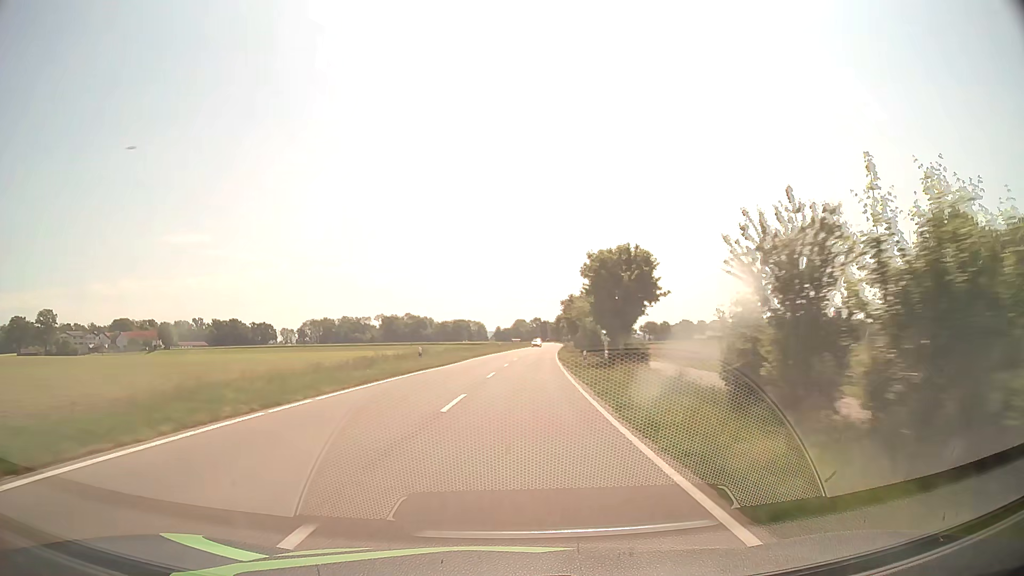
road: tertiary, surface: asphalt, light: Day
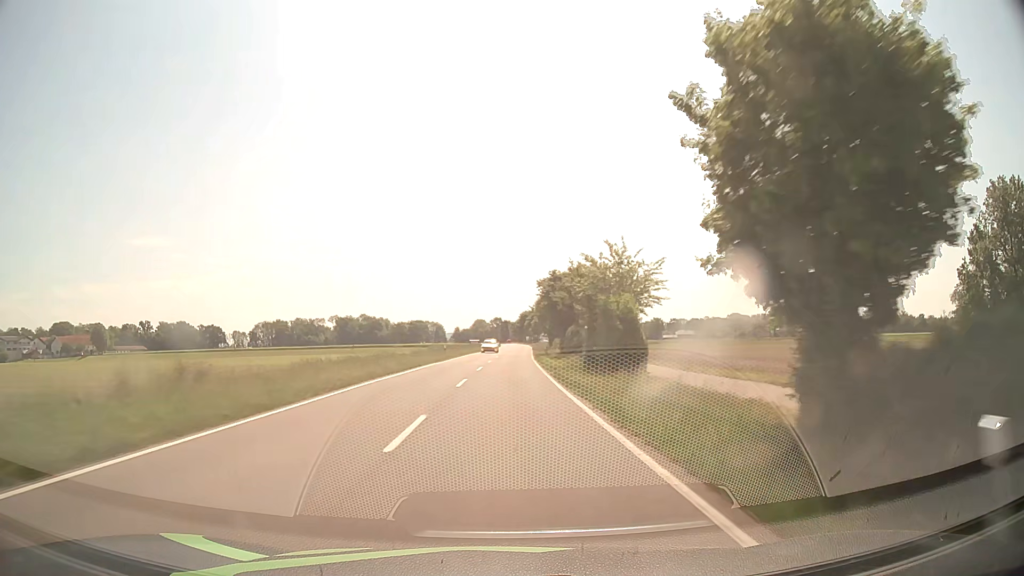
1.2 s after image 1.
(+1.0, +28.5) m; +4°
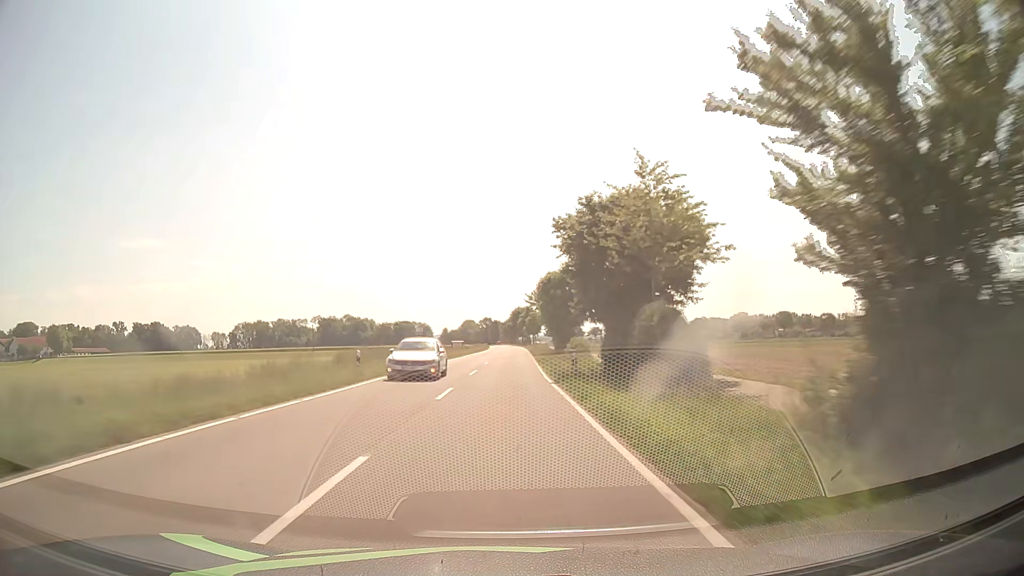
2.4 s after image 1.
(+0.3, +28.6) m; +1°
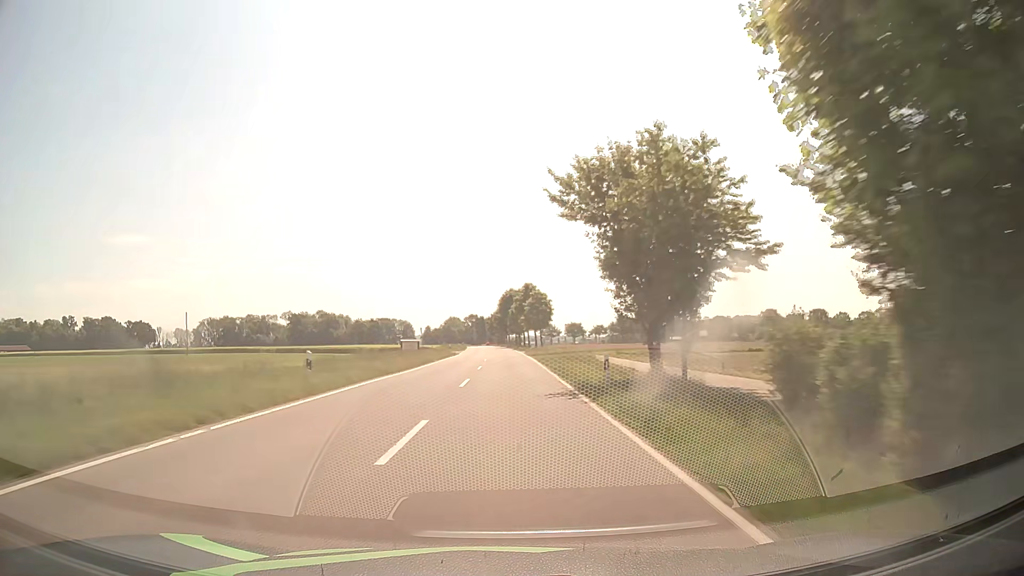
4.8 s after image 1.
(+0.5, +56.9) m; +1°
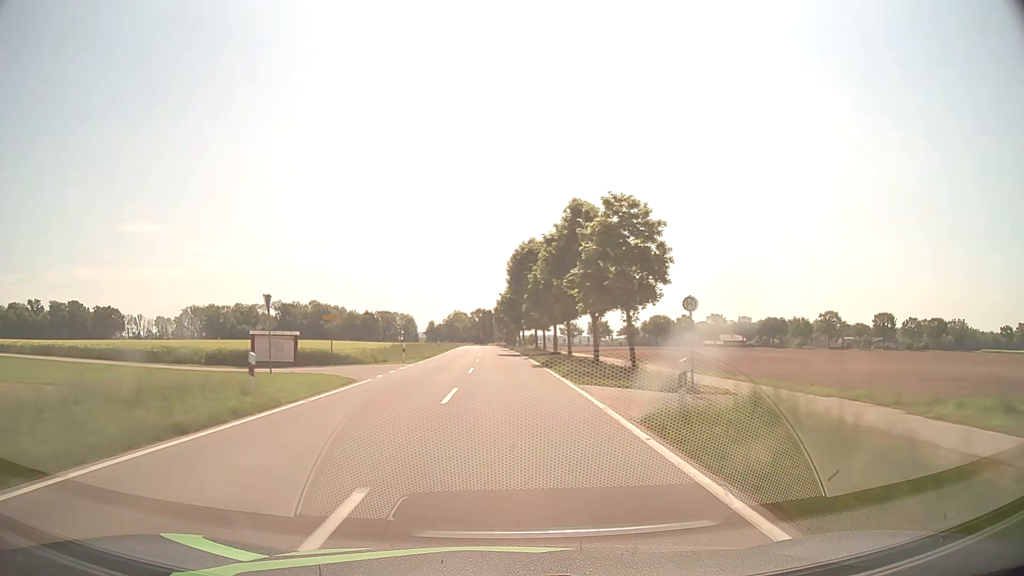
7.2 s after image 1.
(-0.1, +53.6) m; -1°
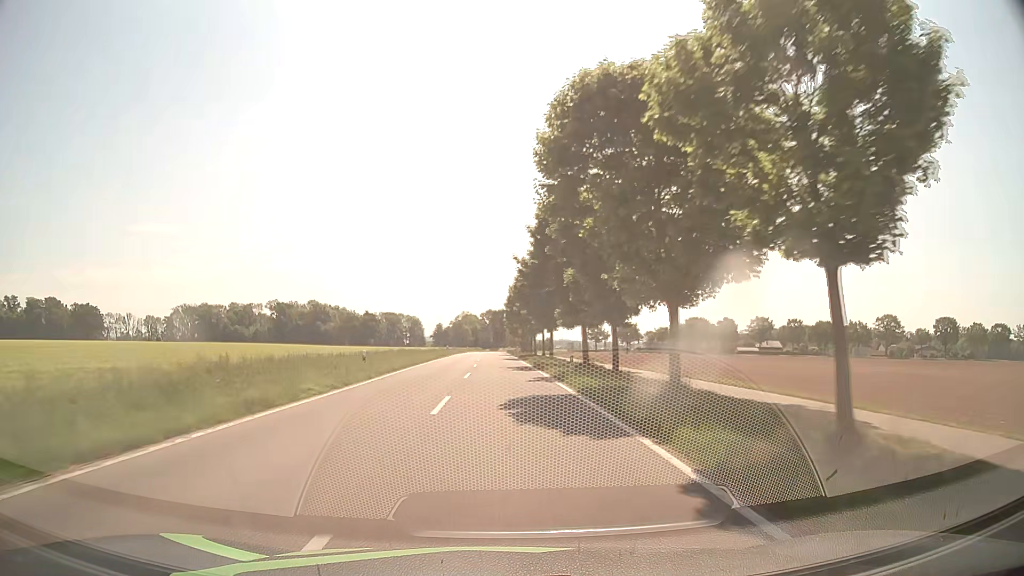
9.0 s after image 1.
(-0.4, +37.4) m; -1°
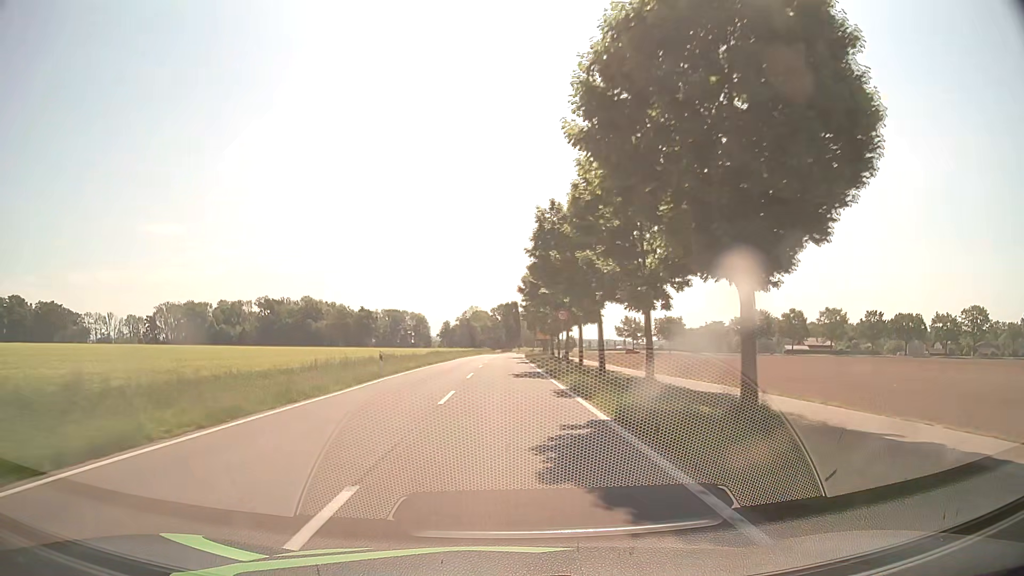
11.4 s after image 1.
(-0.7, +46.4) m; -1°
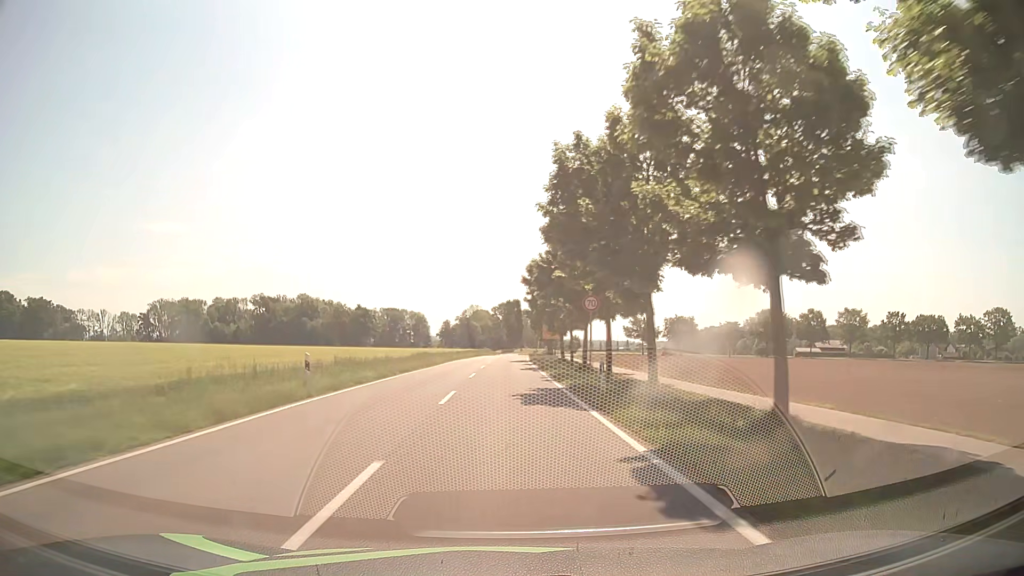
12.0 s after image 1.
(0.0, +11.2) m; 0°
(0, +10) (0, +20) (0, +30) (0, +40) (0, +50) (0, +60) (+1, +70) (+1, +80) (+1, +90) (+2, +100) m
